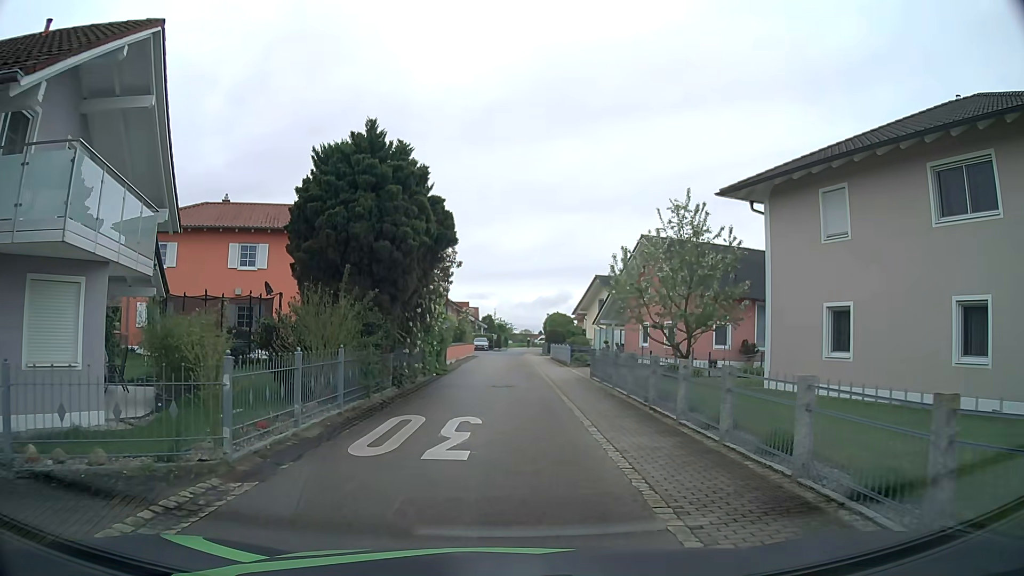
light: Day
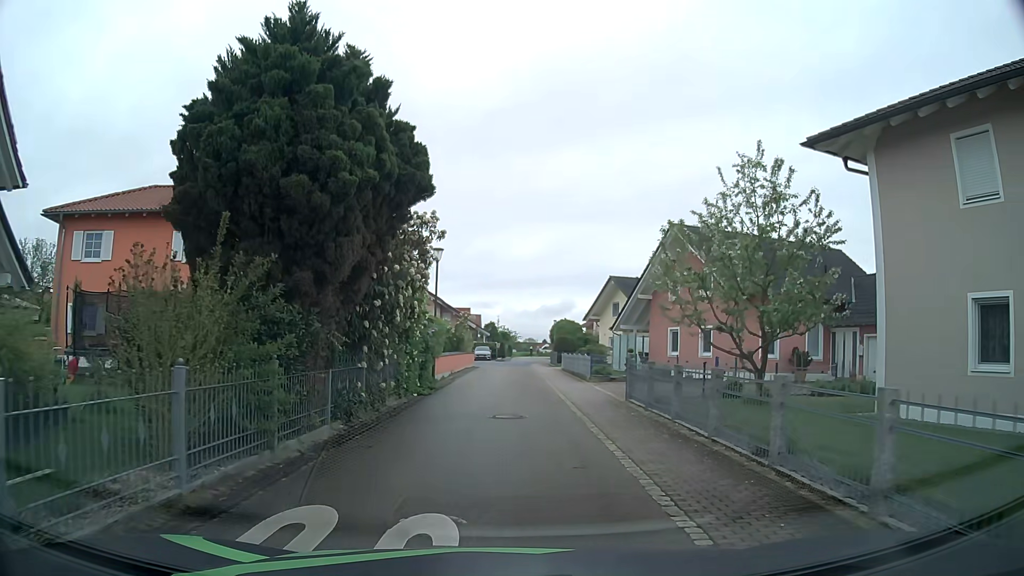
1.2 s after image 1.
(0.0, +6.3) m; 0°
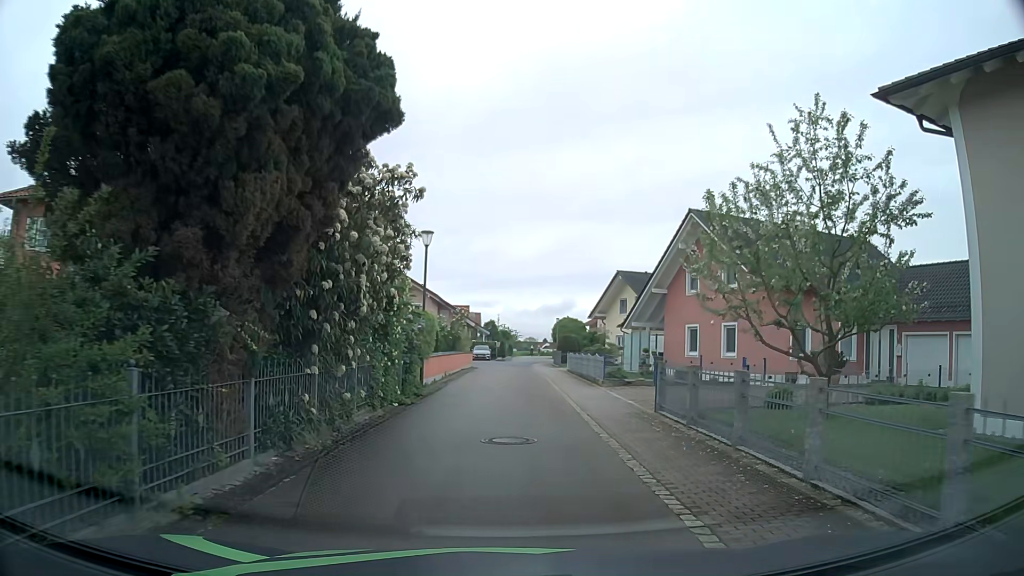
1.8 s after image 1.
(0.0, +3.4) m; -1°
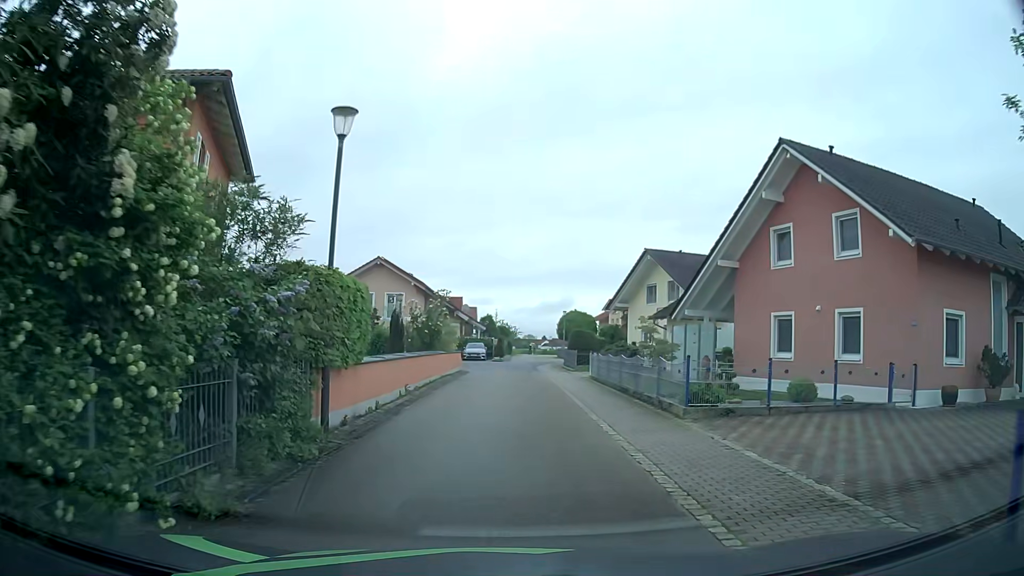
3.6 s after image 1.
(+0.1, +10.6) m; 0°
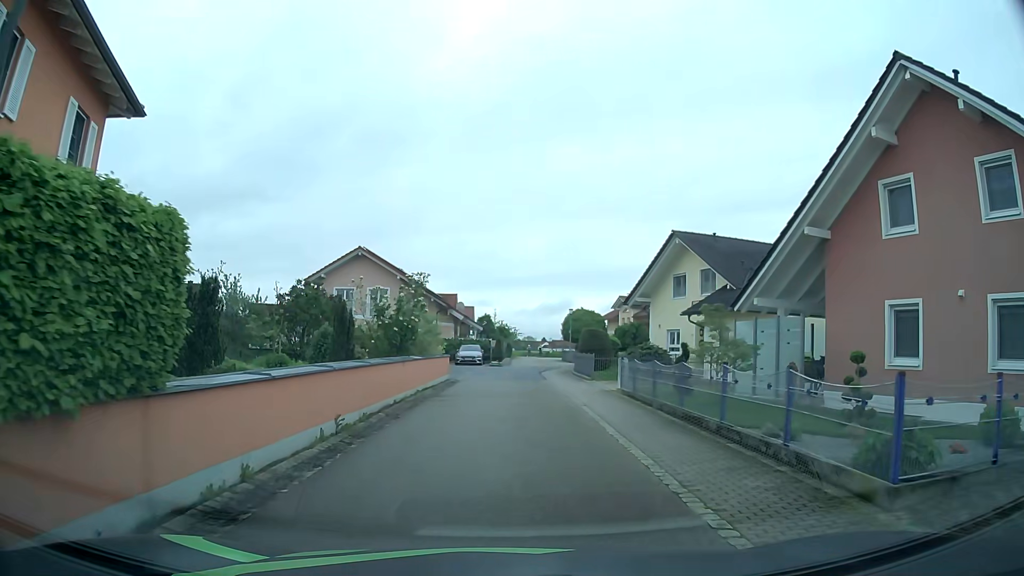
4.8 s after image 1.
(0.0, +7.0) m; +1°
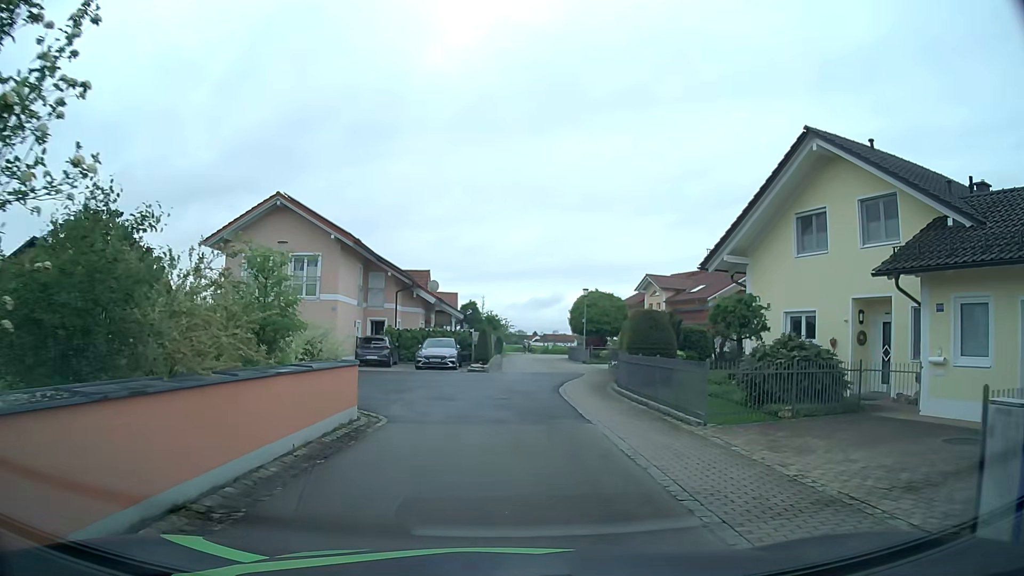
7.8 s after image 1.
(+0.1, +16.4) m; +1°
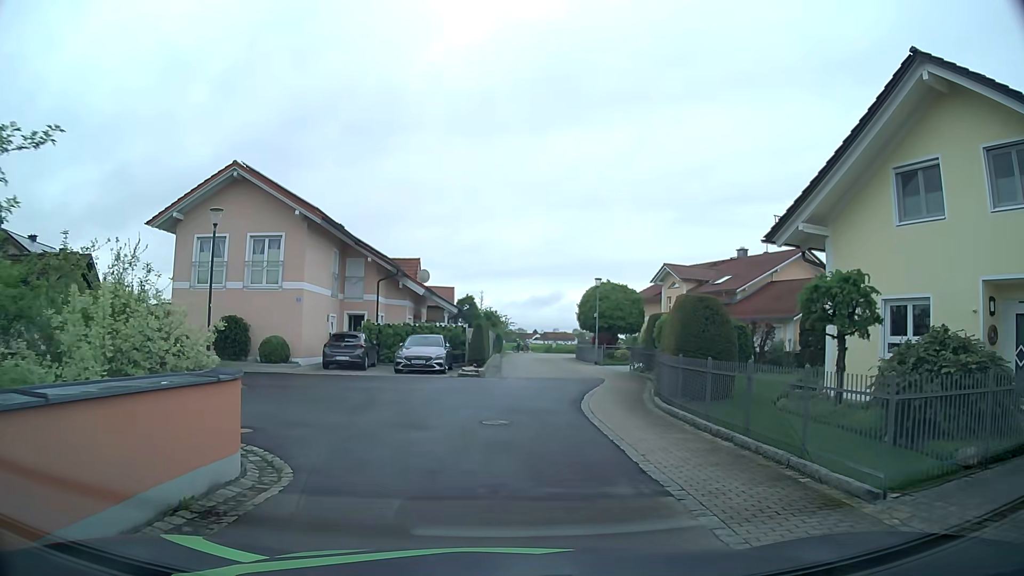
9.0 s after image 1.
(0.0, +5.6) m; 0°
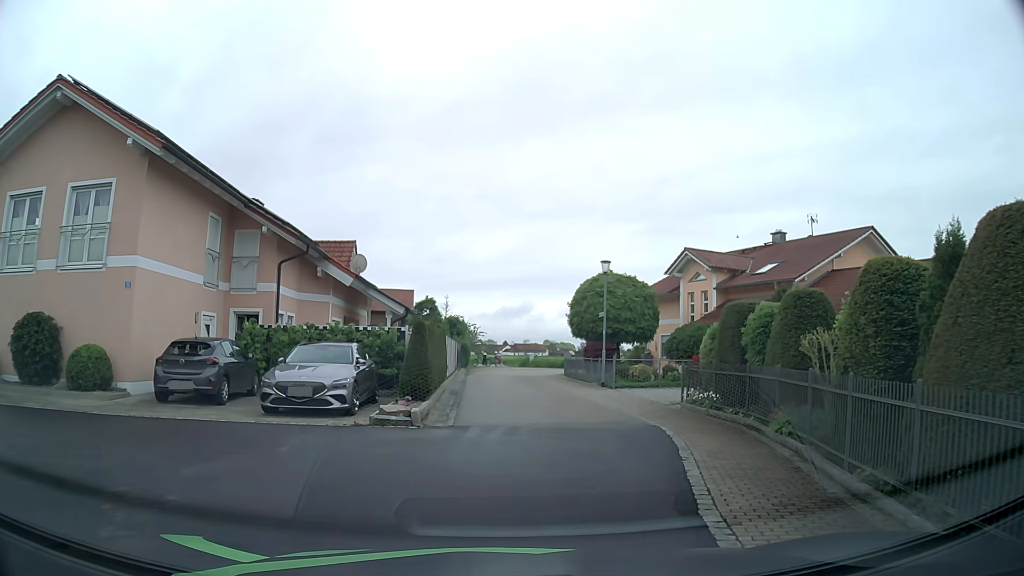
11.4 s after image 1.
(+0.2, +11.5) m; +3°
(0, +10) (+1, +20) (0, +30) (+1, +40) (+7, +47) (+16, +51) (+26, +54) (+35, +57) (+45, +60) (+54, +64) m
